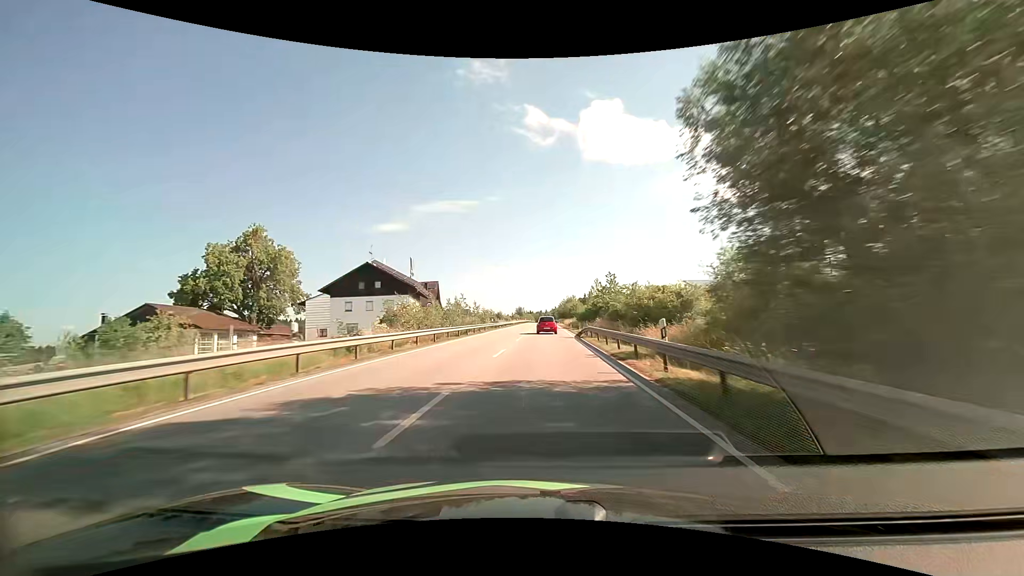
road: primary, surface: asphalt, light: Day
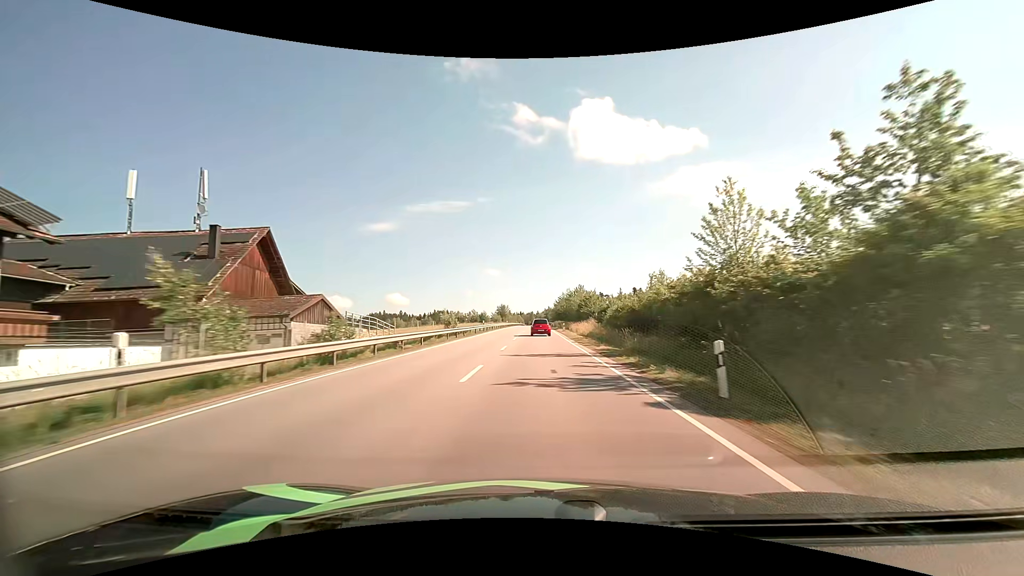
(+0.6, +53.8) m; +1°
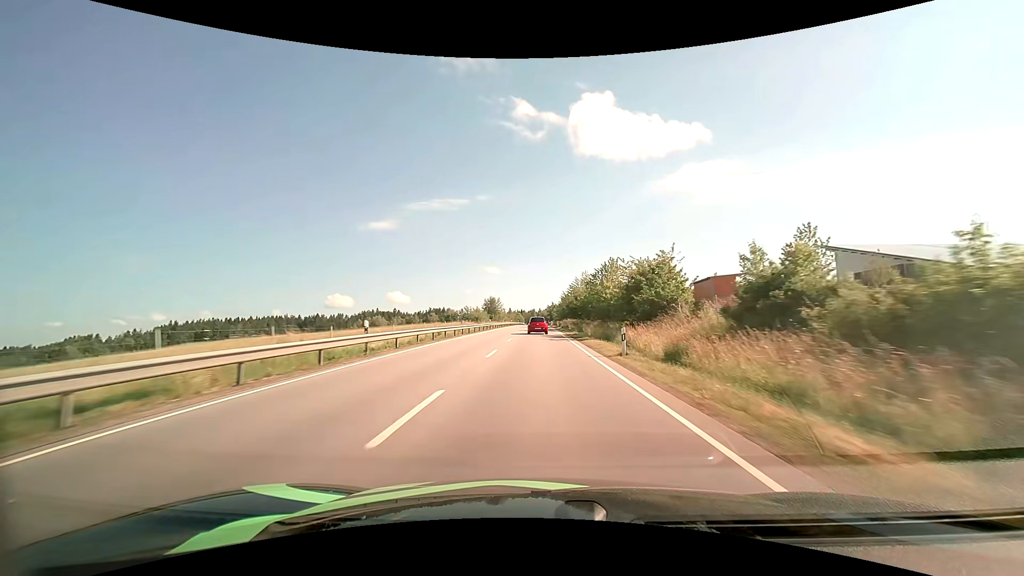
(0.0, +41.1) m; 0°
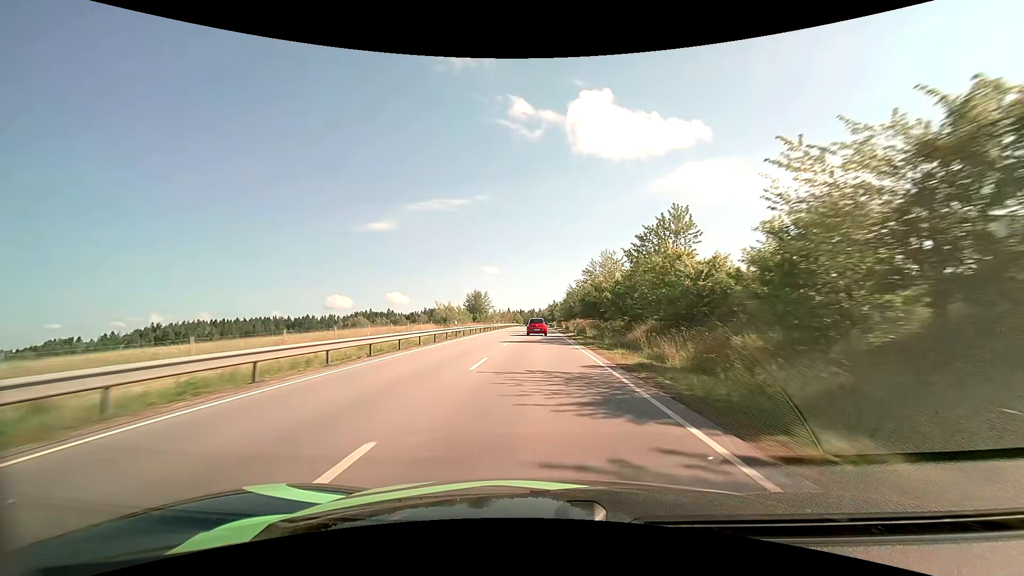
(0.0, +27.4) m; 0°
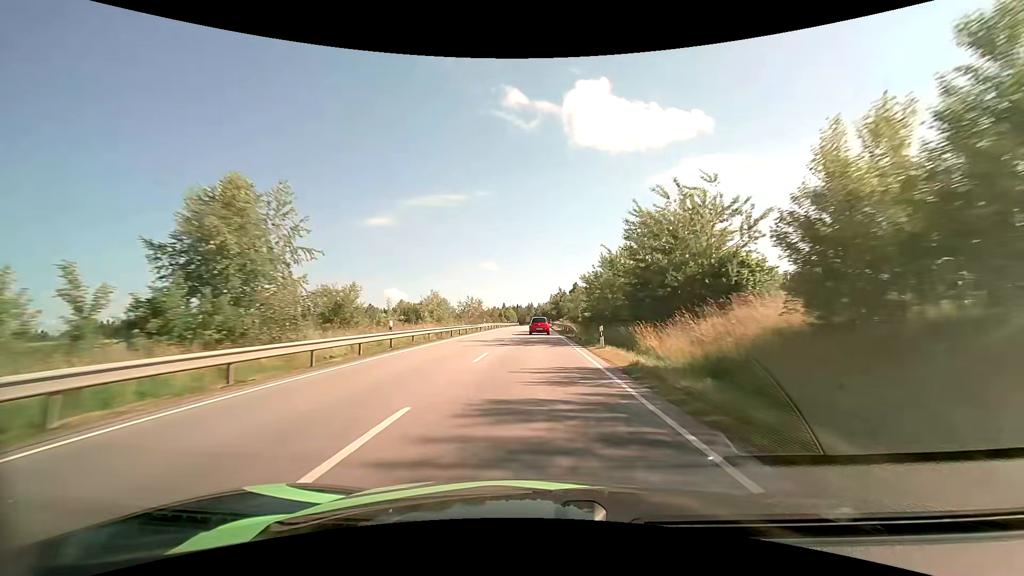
(0.0, +69.1) m; 0°
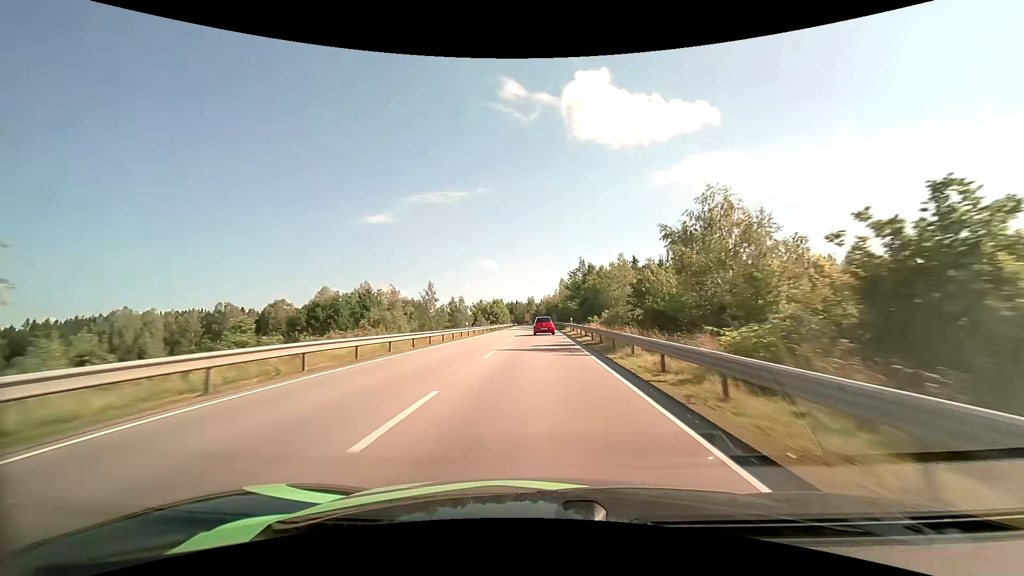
(-0.2, +69.3) m; 0°
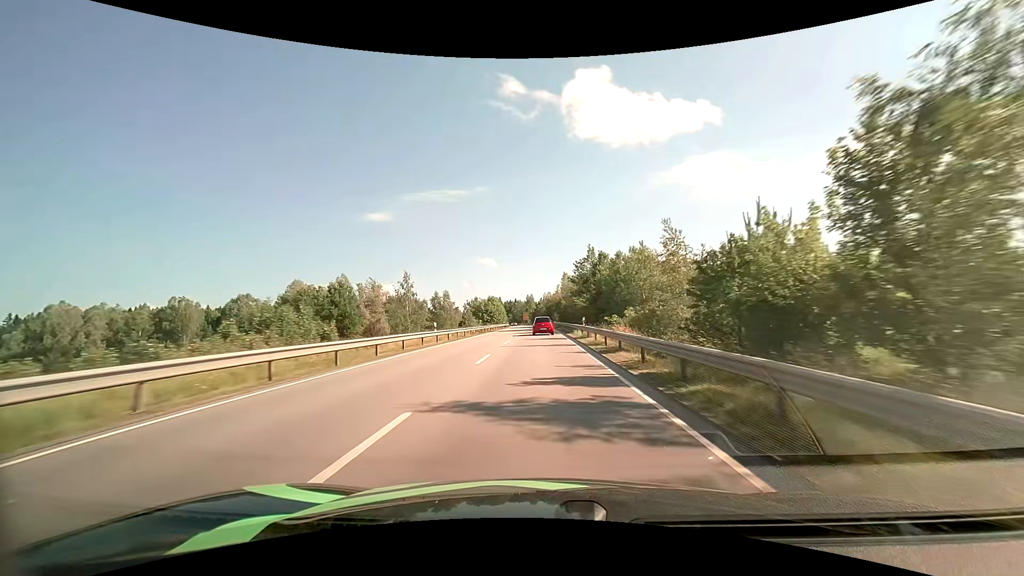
(0.0, +13.8) m; 0°
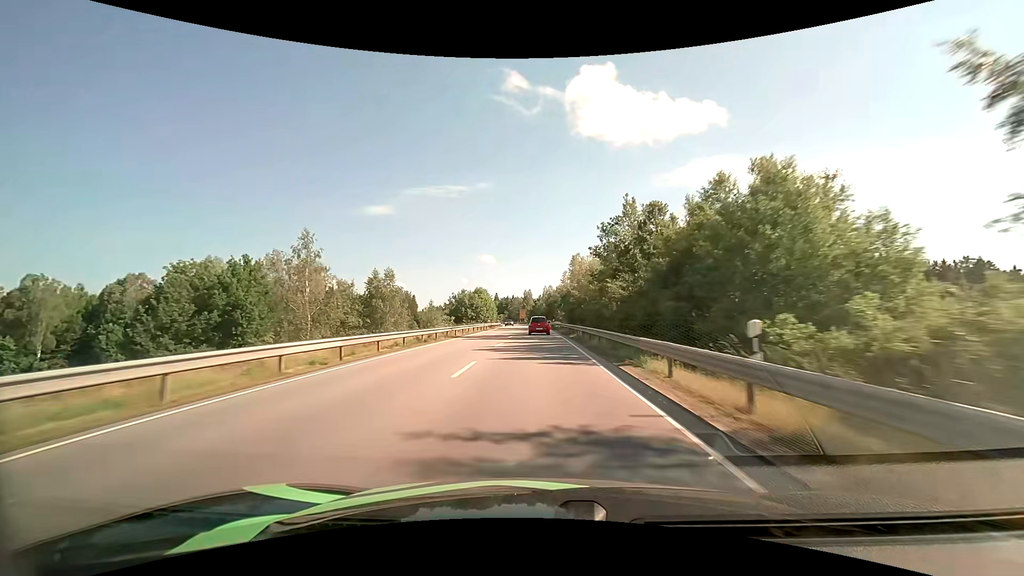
(0.0, +27.4) m; 0°
(0, +10) (0, +20) (0, +30) (0, +40) (-1, +50) (-1, +60) (-1, +70) (-1, +80) (-2, +90) (-2, +100) m
